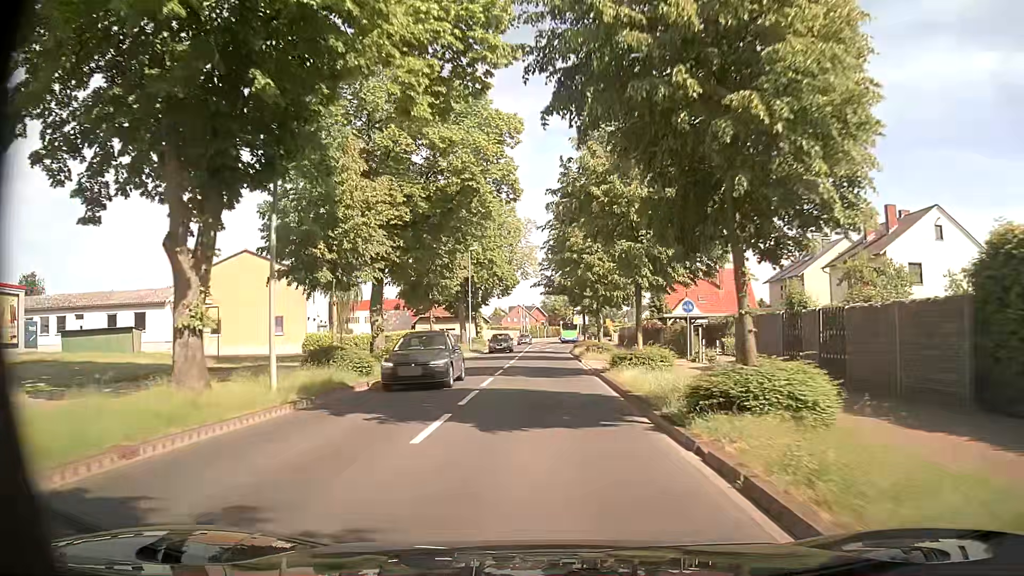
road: secondary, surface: asphalt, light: Day
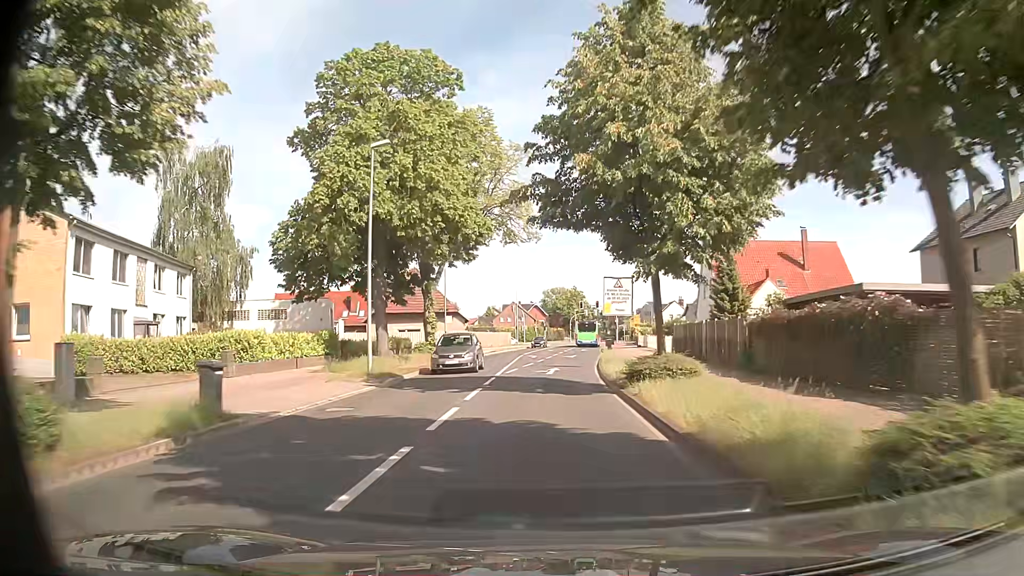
(+0.2, +30.4) m; 0°
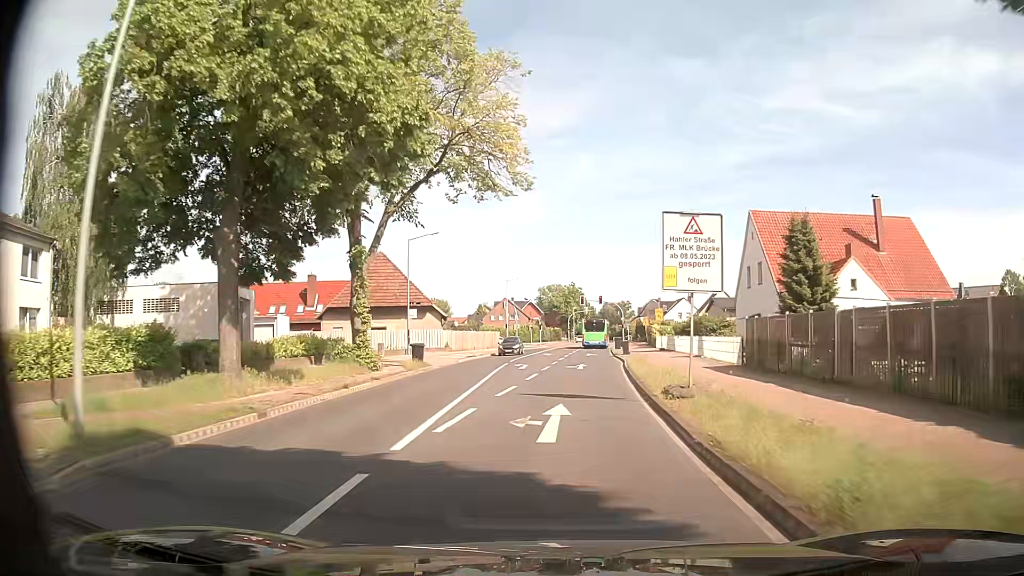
(0.0, +15.2) m; -1°
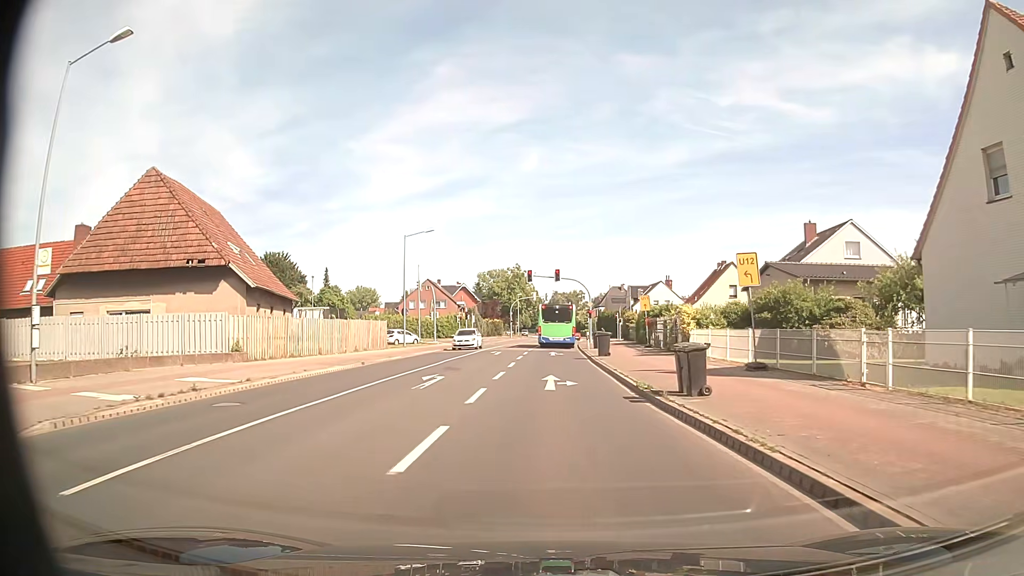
(+1.9, +32.7) m; +5°
